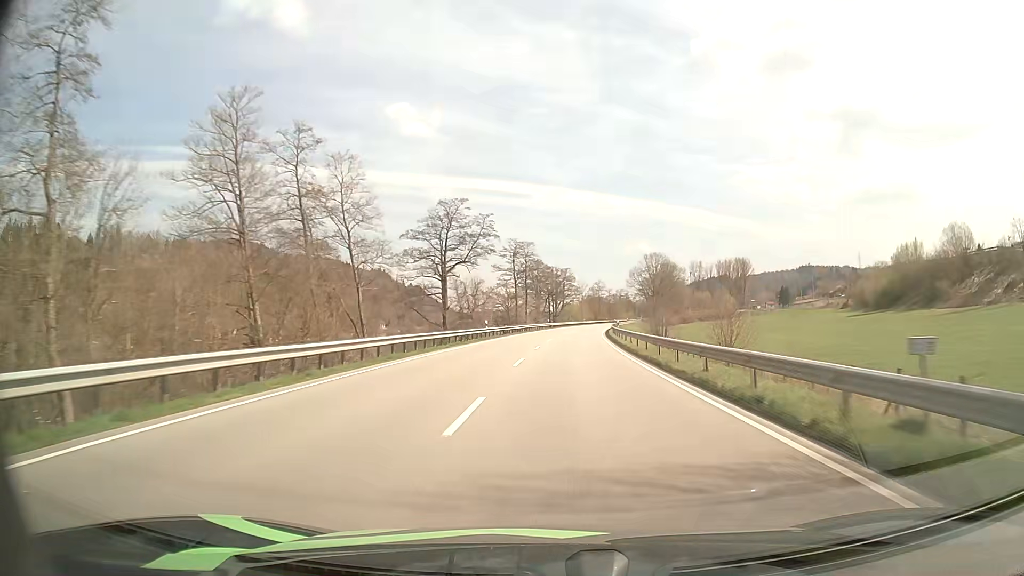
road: primary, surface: asphalt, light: Day
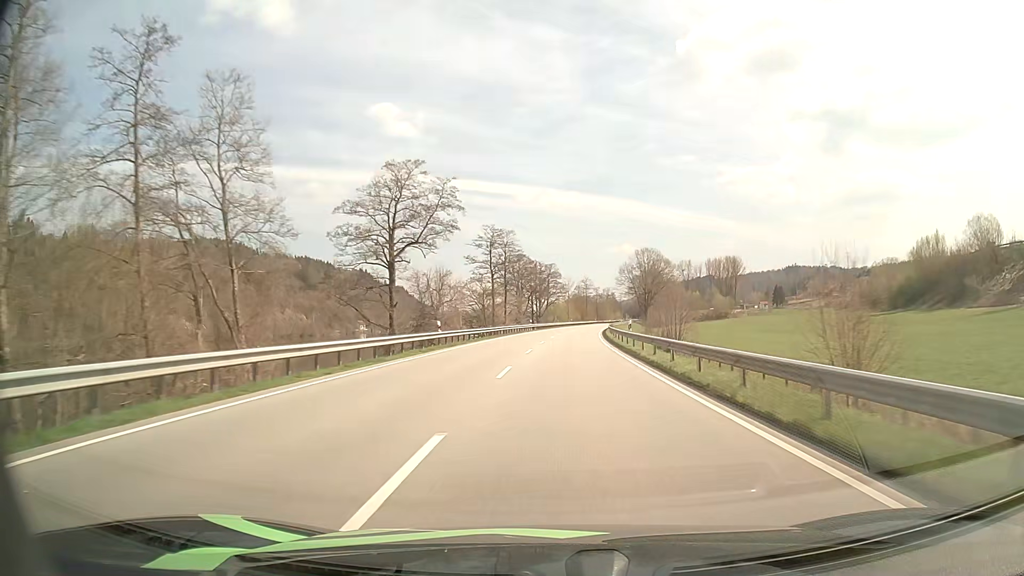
(+0.2, +15.9) m; +1°
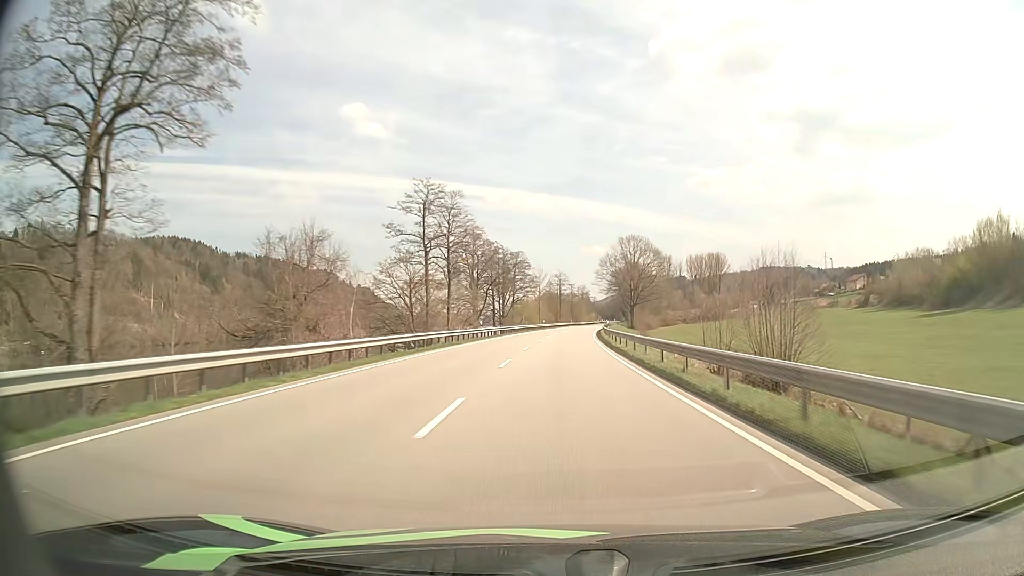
(+0.7, +32.0) m; +2°
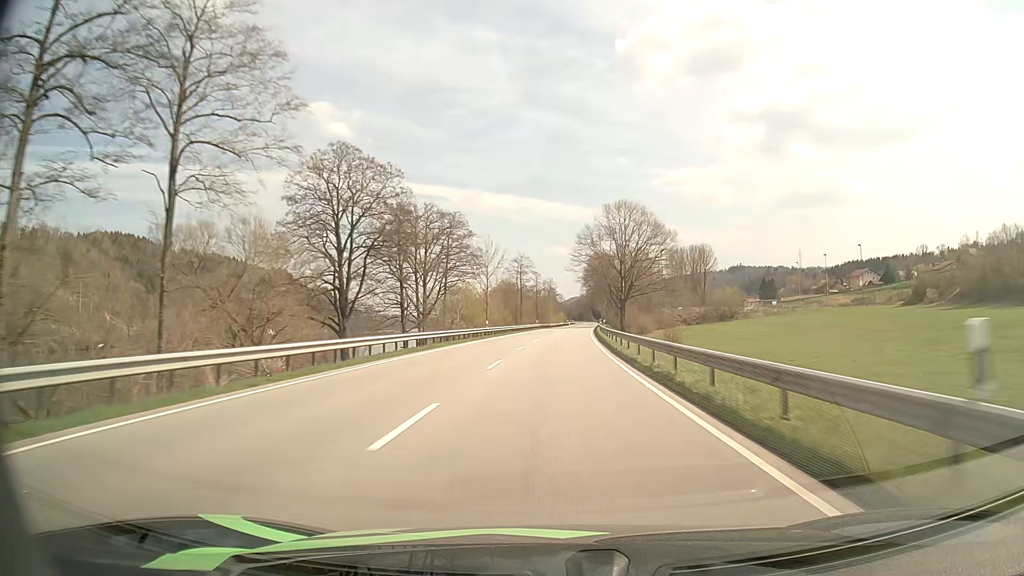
(+1.5, +48.6) m; +3°
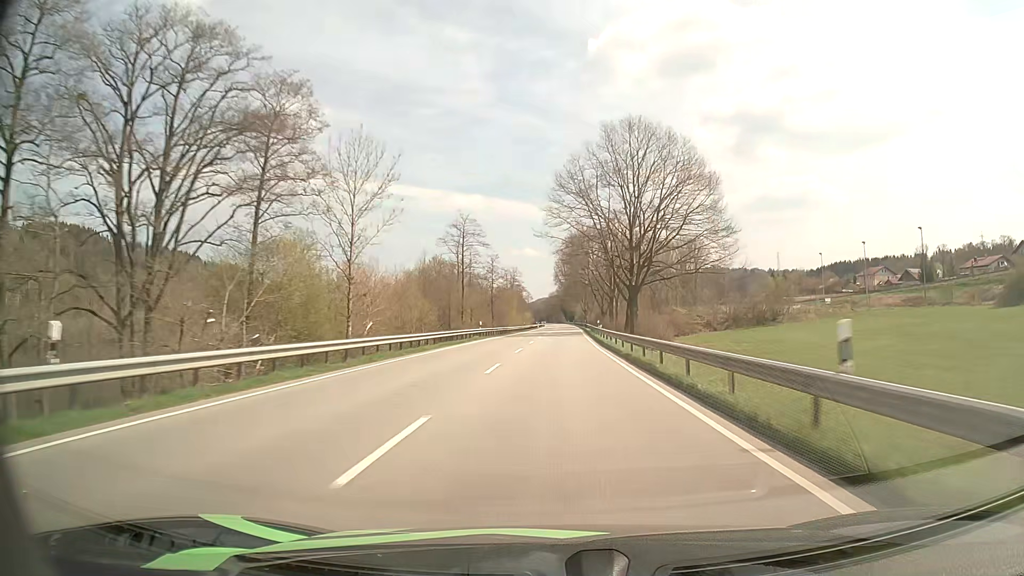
(+1.1, +49.2) m; +3°
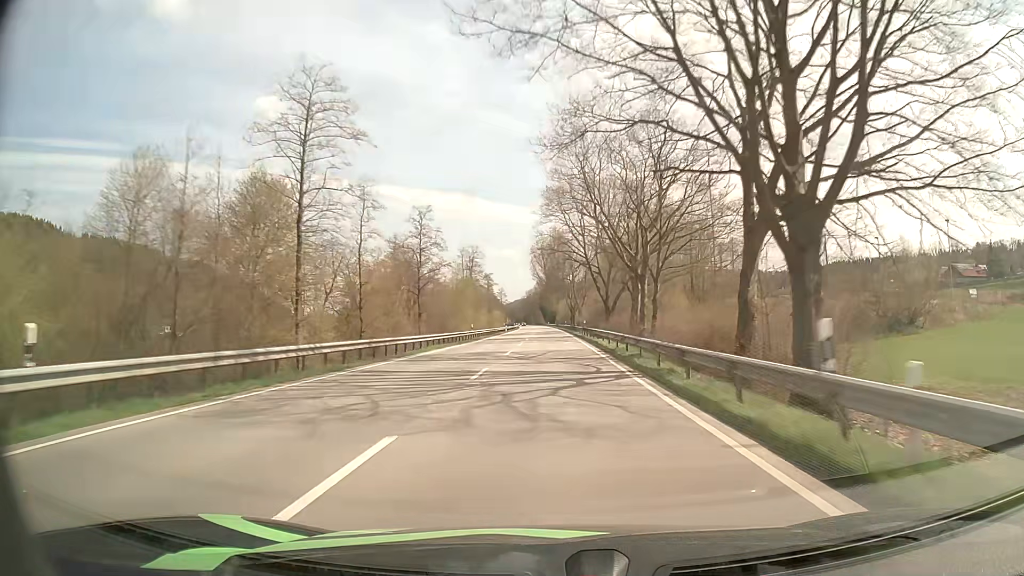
(+1.0, +49.4) m; +2°
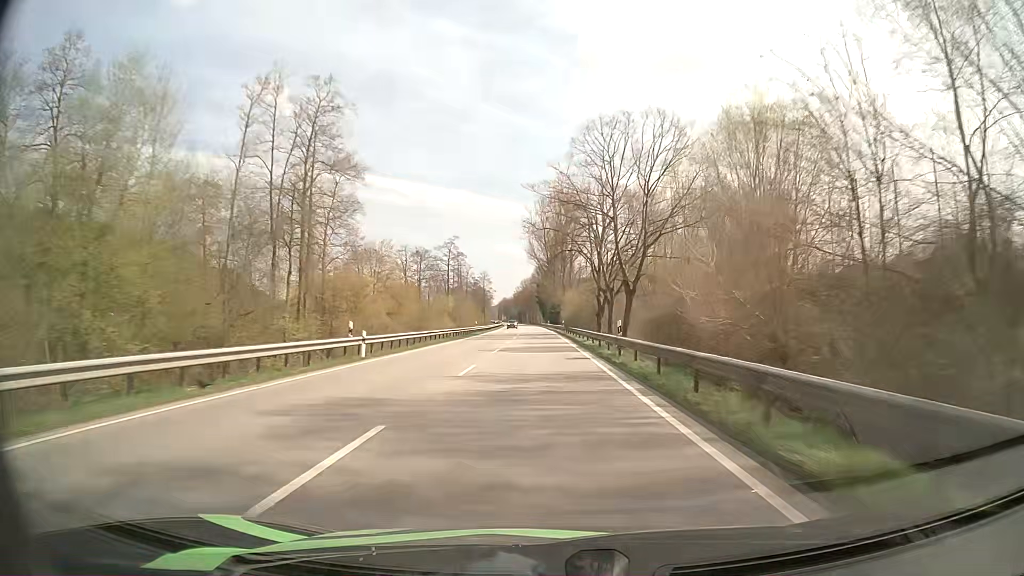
(+0.5, +82.7) m; 0°
(0, +10) (0, +20) (0, +30) (0, +40) (0, +50) (-1, +60) (-1, +70) (-1, +80) (-1, +90) (-2, +100) m
